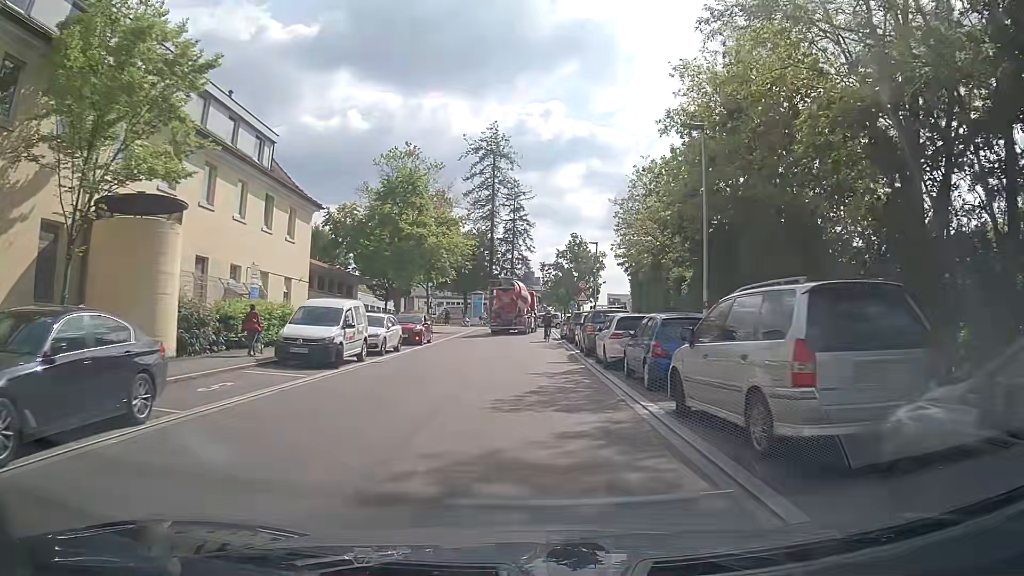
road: tertiary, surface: asphalt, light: Day
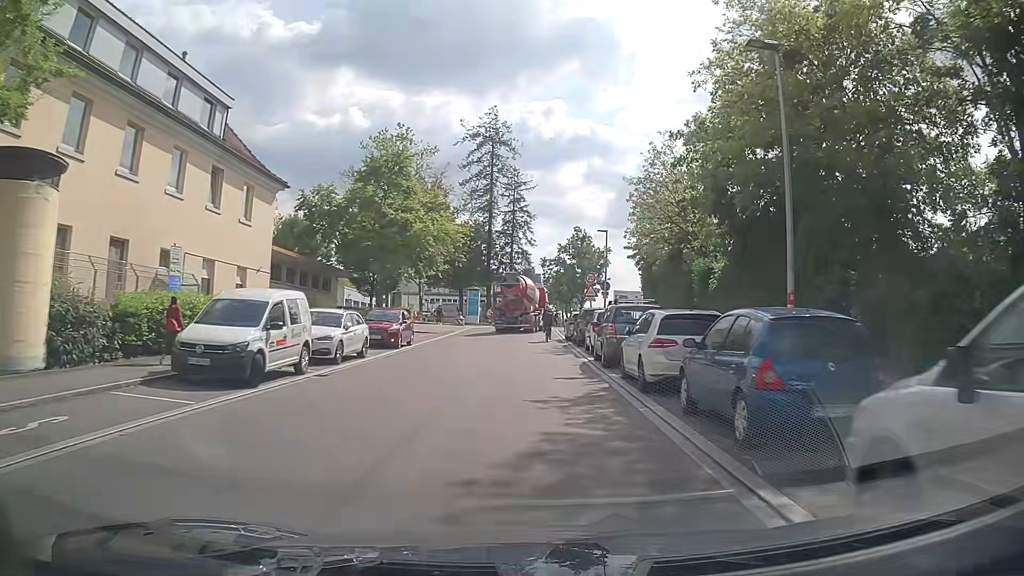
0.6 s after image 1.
(0.0, +5.5) m; +2°
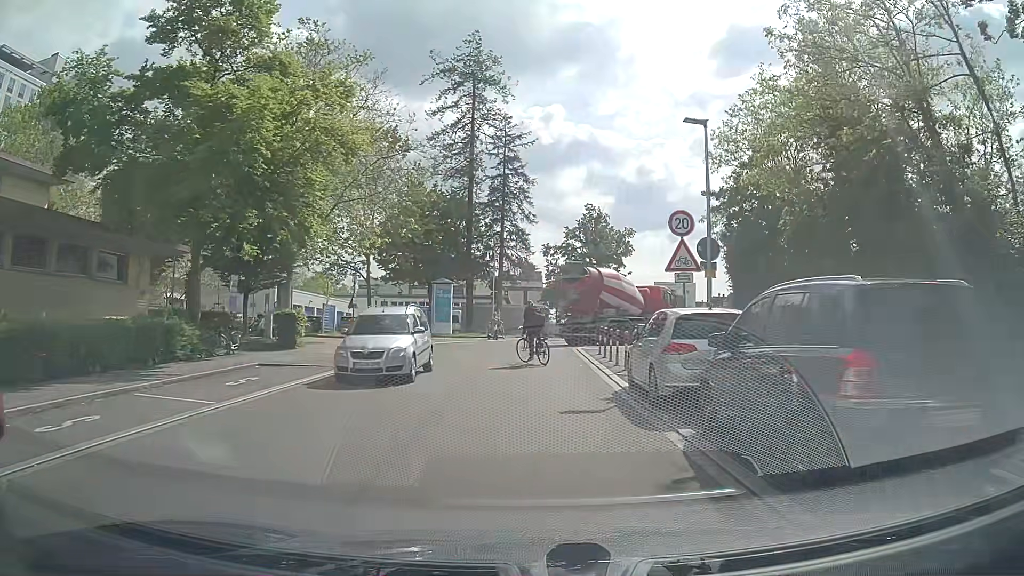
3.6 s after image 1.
(-0.1, +23.3) m; 0°
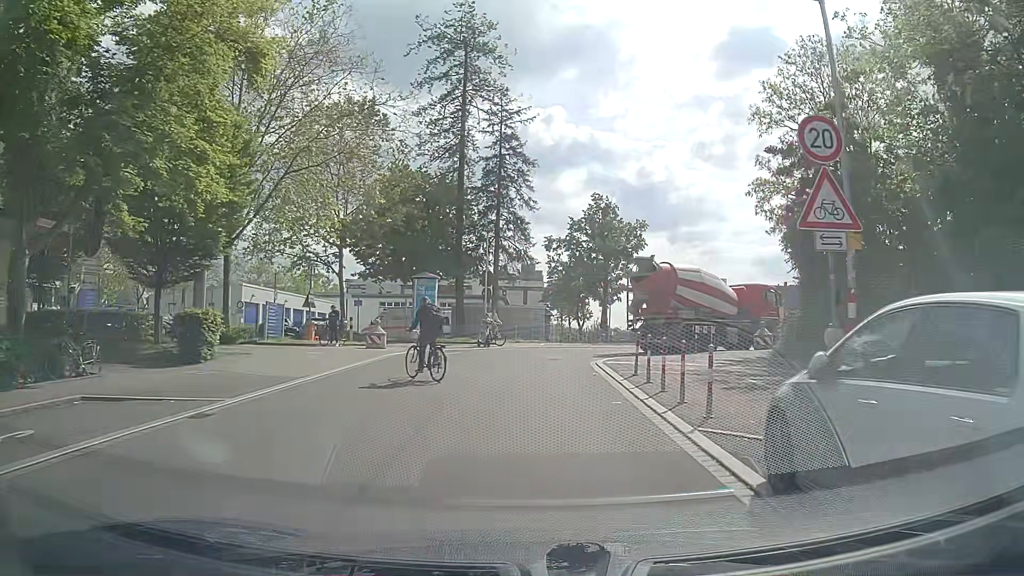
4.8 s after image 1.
(0.0, +7.5) m; 0°
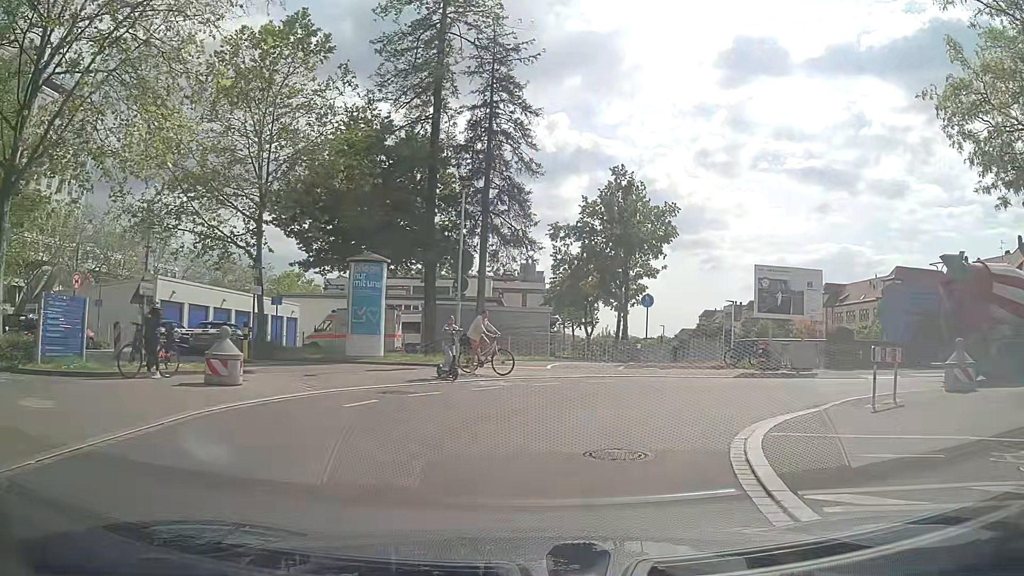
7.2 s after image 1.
(-0.1, +13.8) m; 0°
(+1, +10) (+9, +16) (+18, +17) (+28, +17) (+38, +17) (+48, +18) (+58, +18) (+68, +18) (+78, +18) (+88, +18) m
